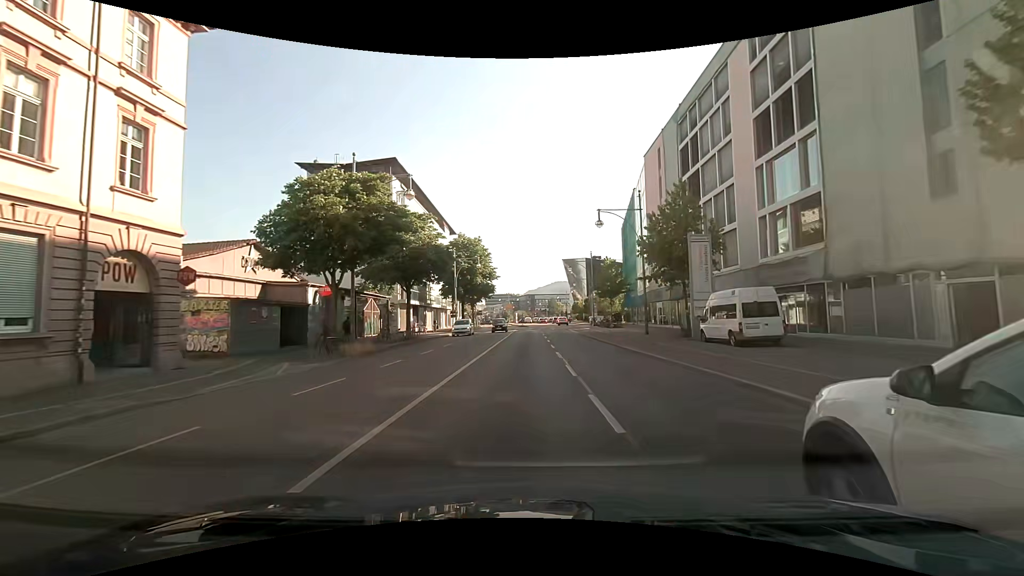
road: primary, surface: asphalt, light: Day
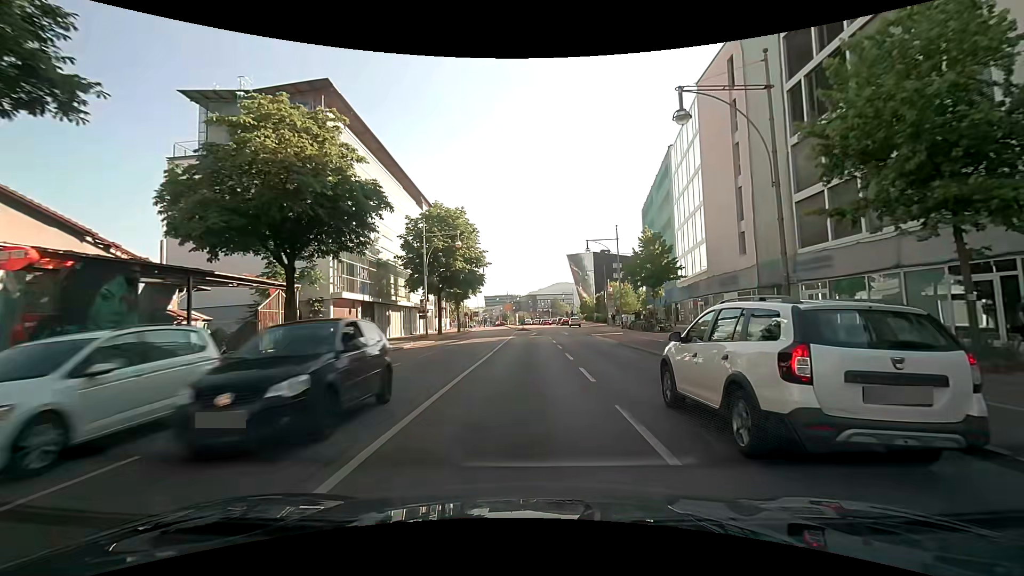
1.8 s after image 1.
(-0.1, +19.4) m; 0°
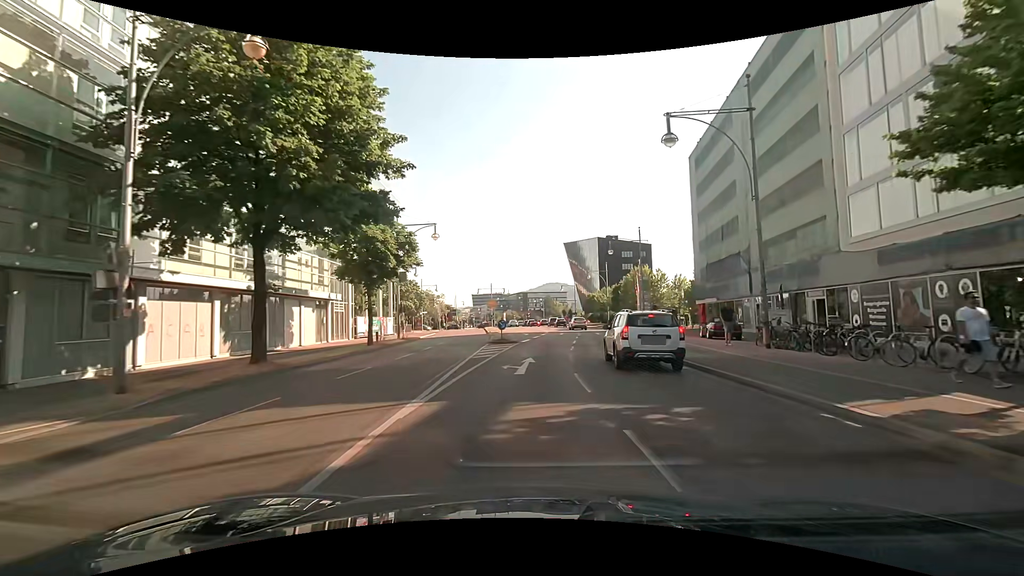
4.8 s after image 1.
(+0.3, +32.0) m; +2°
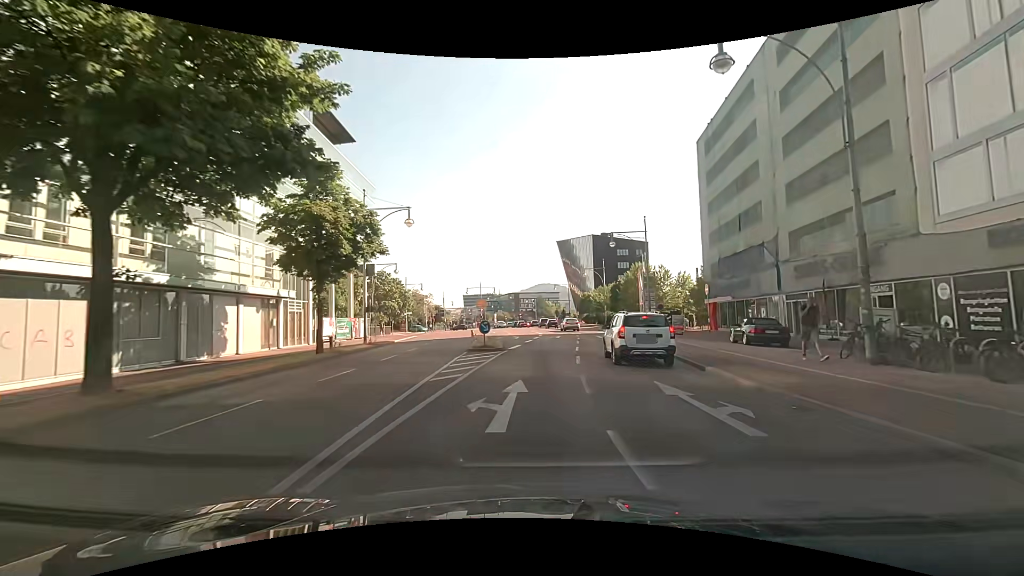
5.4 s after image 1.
(0.0, +6.1) m; +1°
